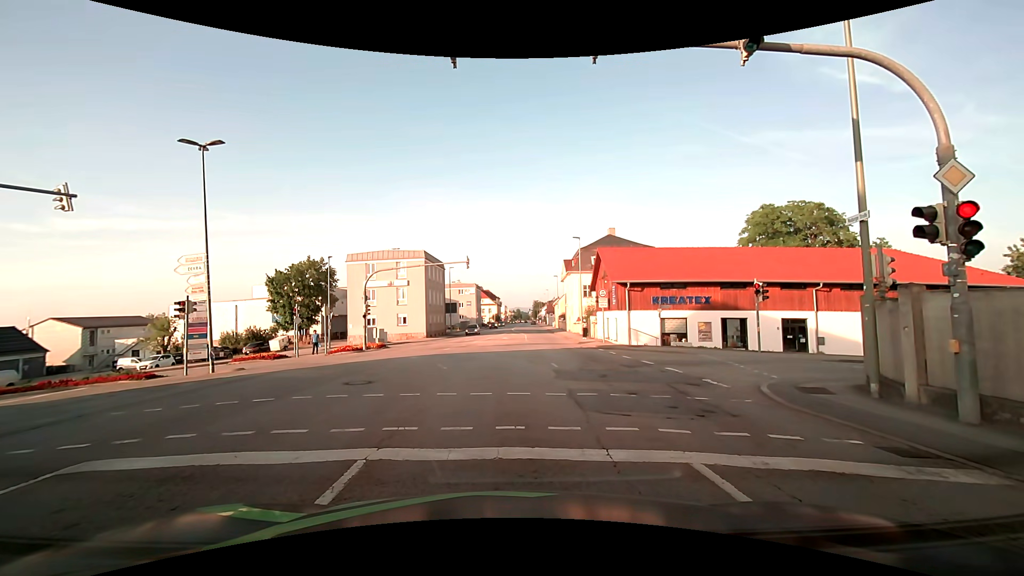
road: tertiary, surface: asphalt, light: Day
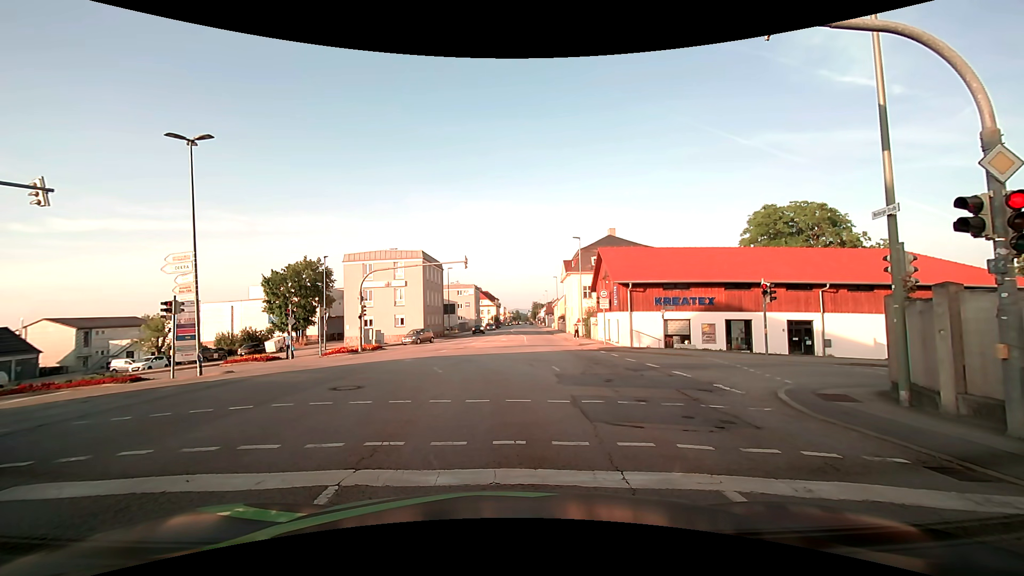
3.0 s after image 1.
(0.0, +0.8) m; 0°
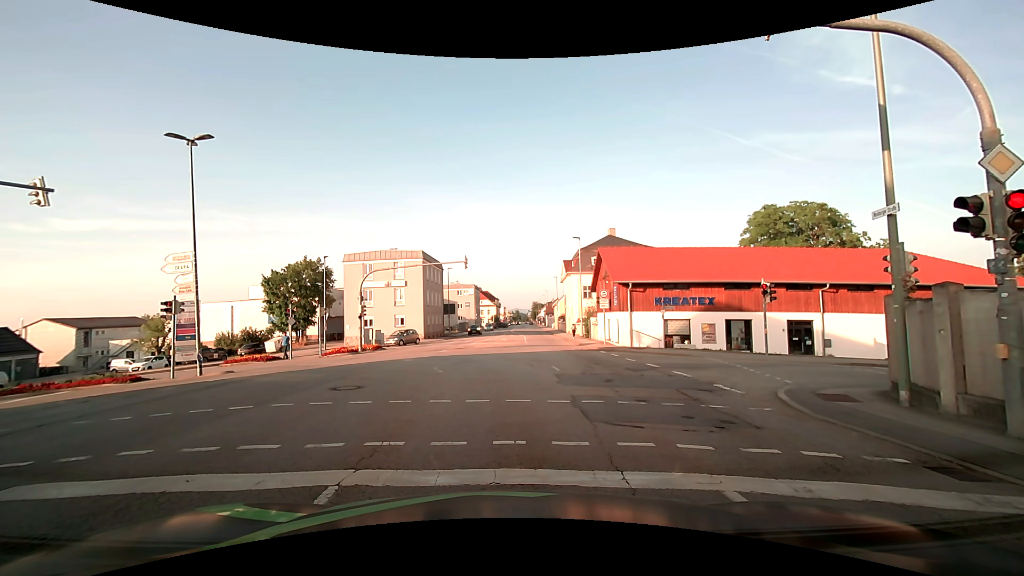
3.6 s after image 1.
(0.0, 0.0) m; 0°
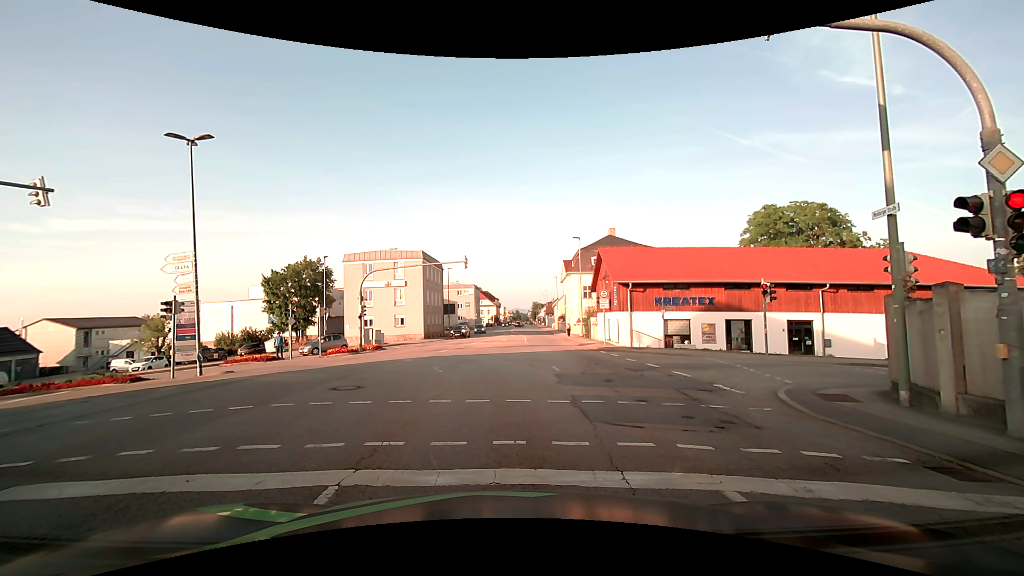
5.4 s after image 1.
(0.0, 0.0) m; 0°
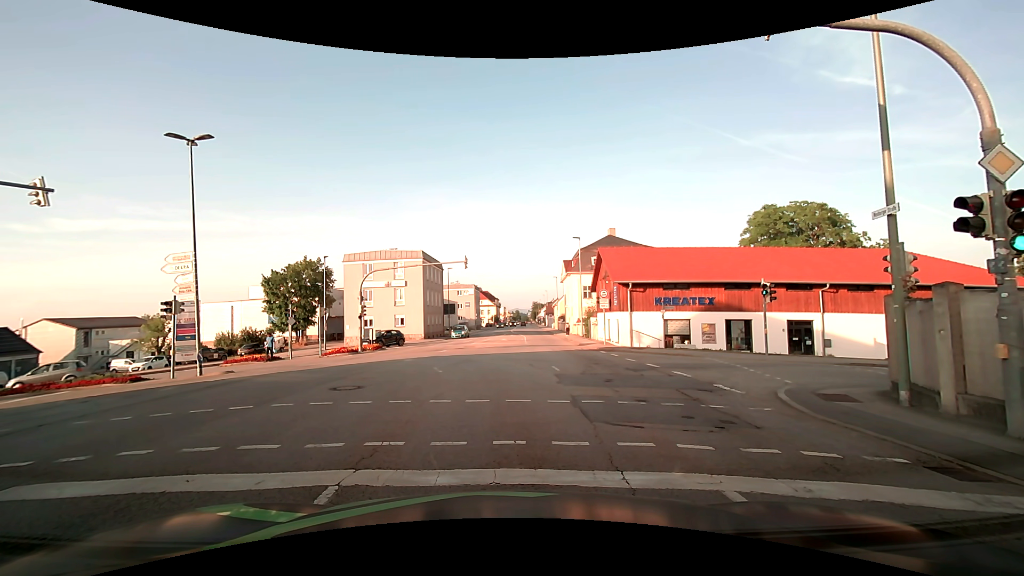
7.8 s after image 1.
(0.0, 0.0) m; 0°
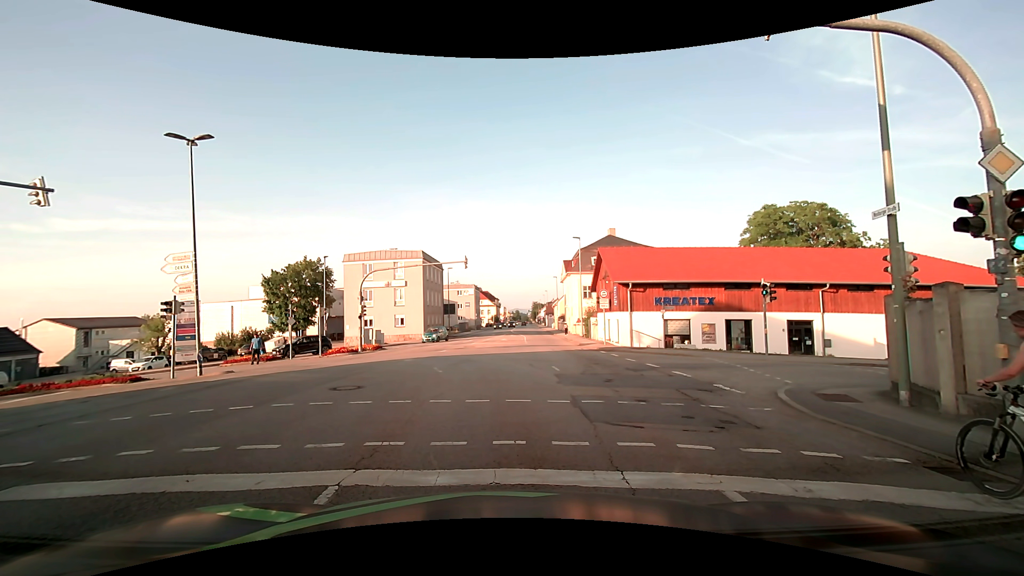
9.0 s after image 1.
(0.0, 0.0) m; 0°
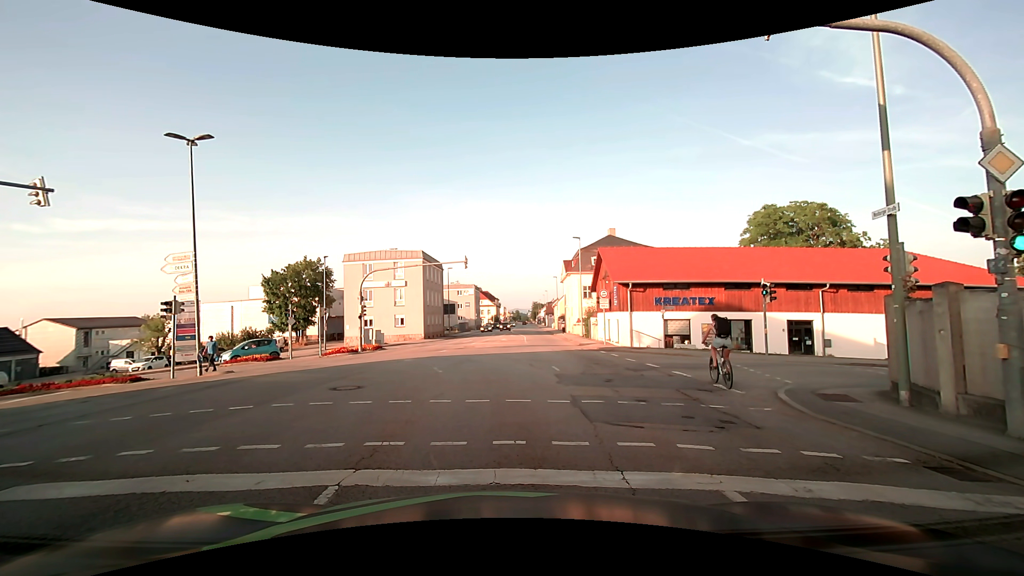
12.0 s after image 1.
(0.0, 0.0) m; 0°
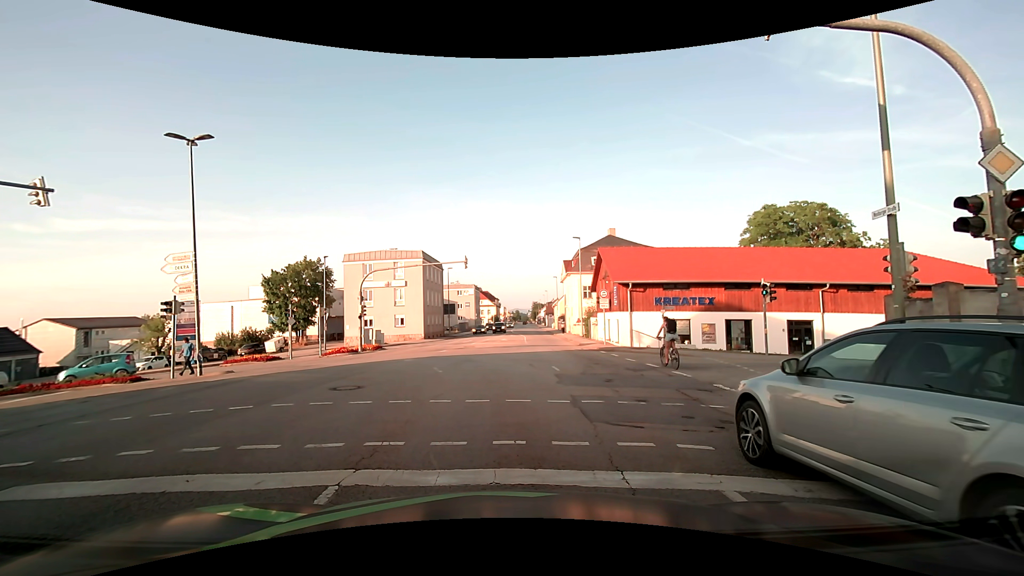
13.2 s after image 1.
(0.0, 0.0) m; 0°
(0, +10) (-1, +20) (-7, +28) (-17, +31) (-27, +31) (-37, +30) (-47, +29) (-57, +29) (-67, +29) (-77, +30) m
